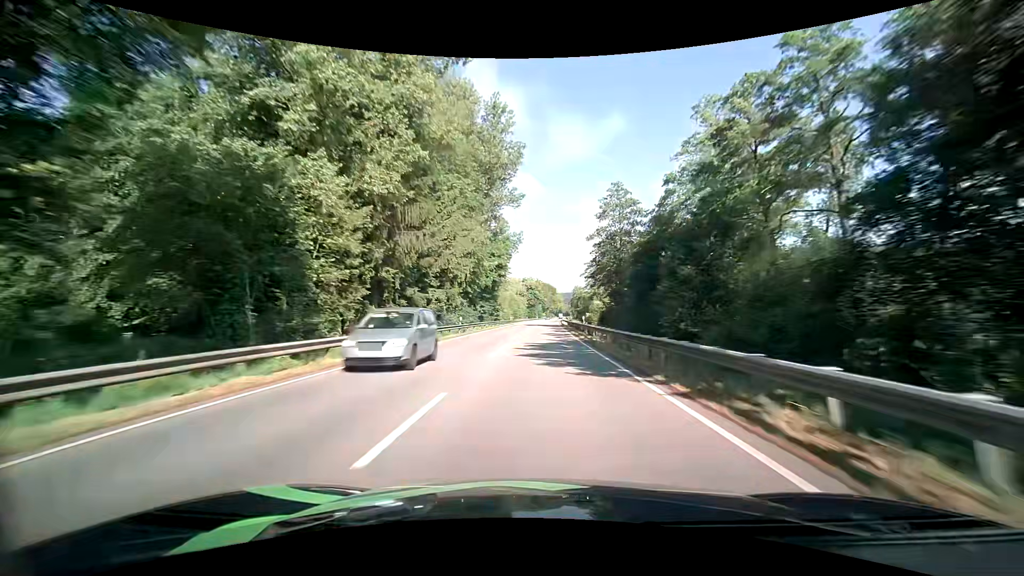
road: primary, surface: asphalt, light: Day
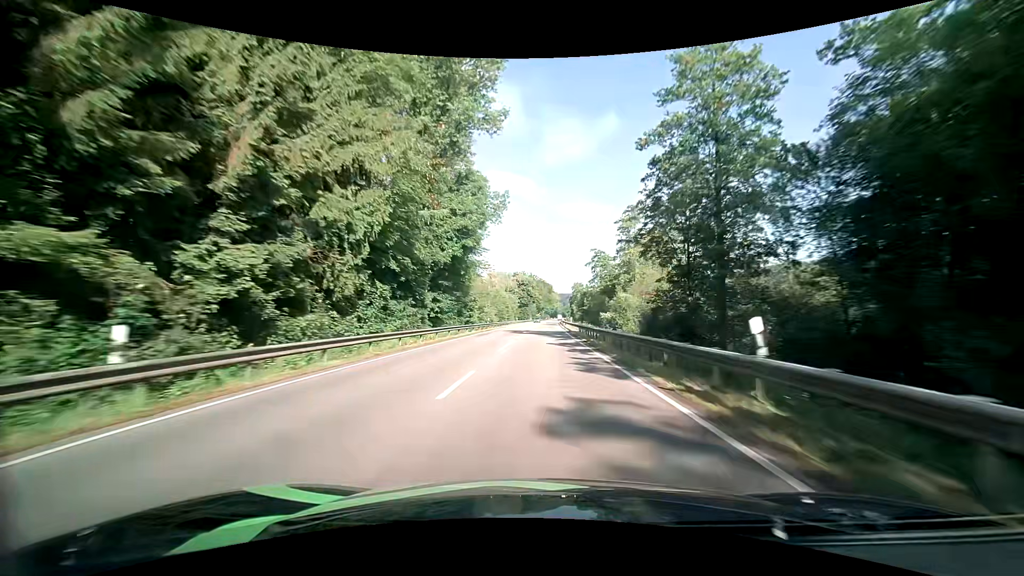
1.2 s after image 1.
(+0.2, +32.2) m; 0°
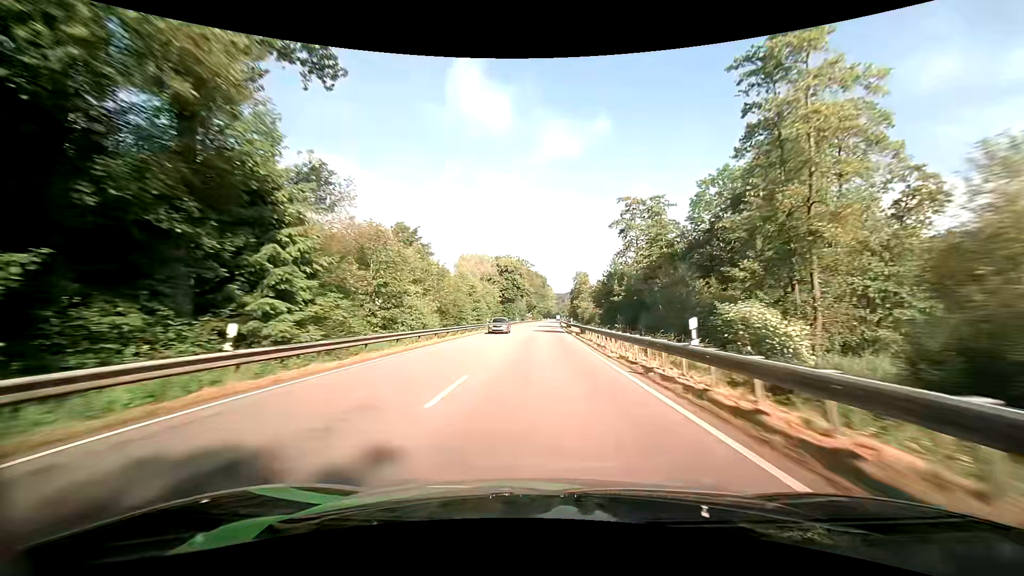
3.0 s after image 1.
(+0.6, +48.4) m; +1°
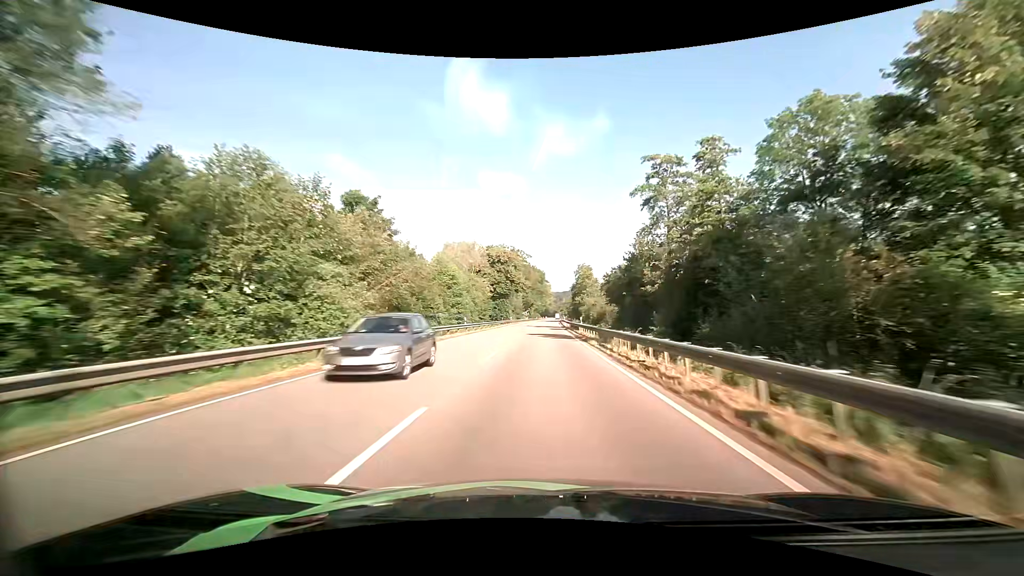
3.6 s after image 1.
(0.0, +16.2) m; 0°
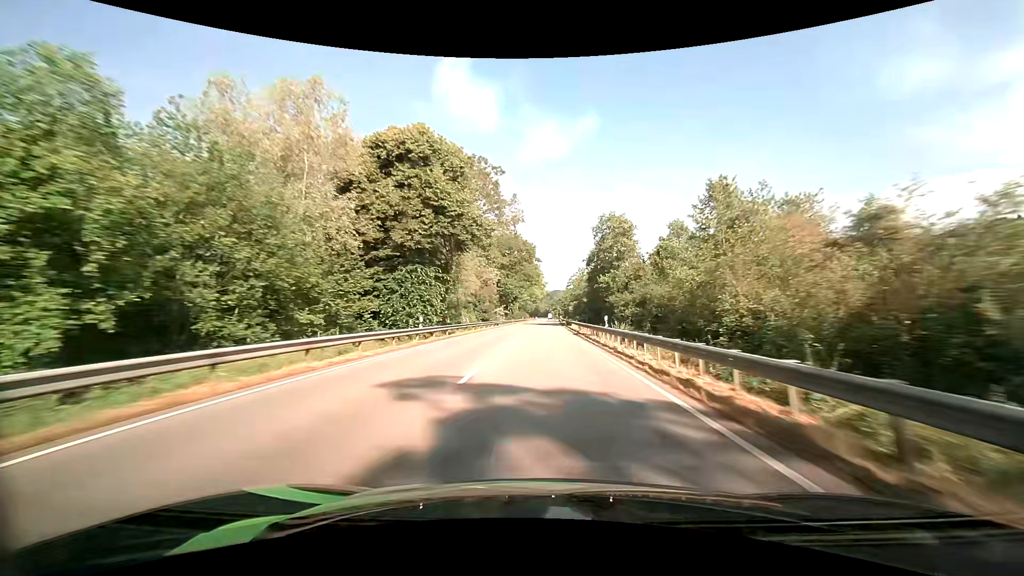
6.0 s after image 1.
(+0.7, +65.1) m; +1°
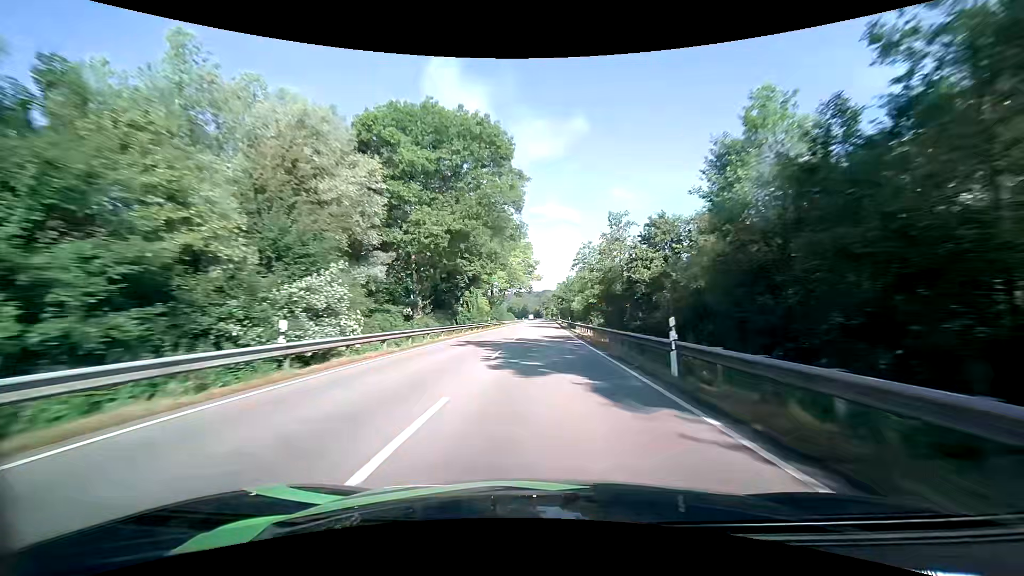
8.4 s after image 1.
(+0.6, +65.2) m; +1°
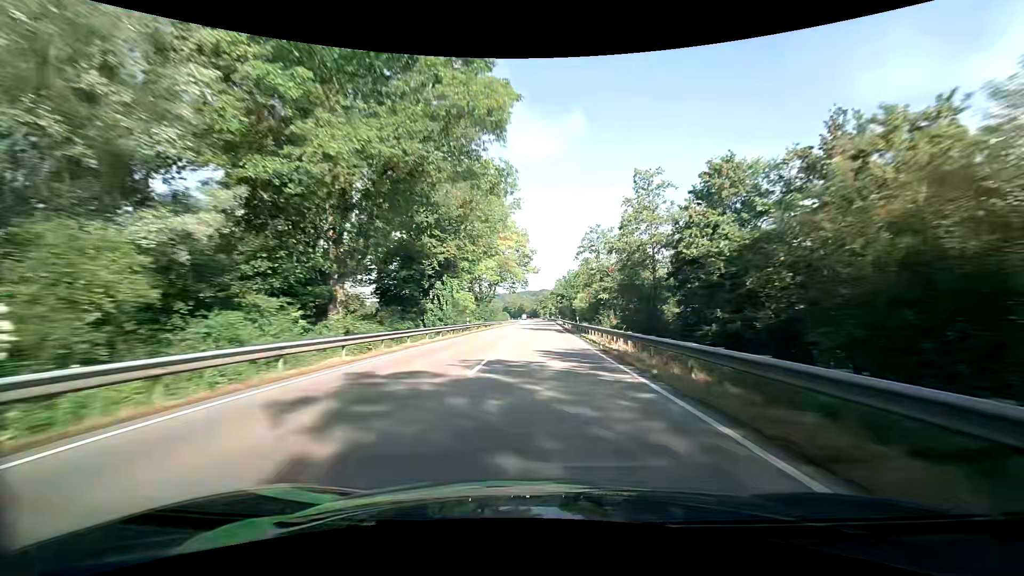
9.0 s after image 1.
(+0.1, +16.2) m; 0°
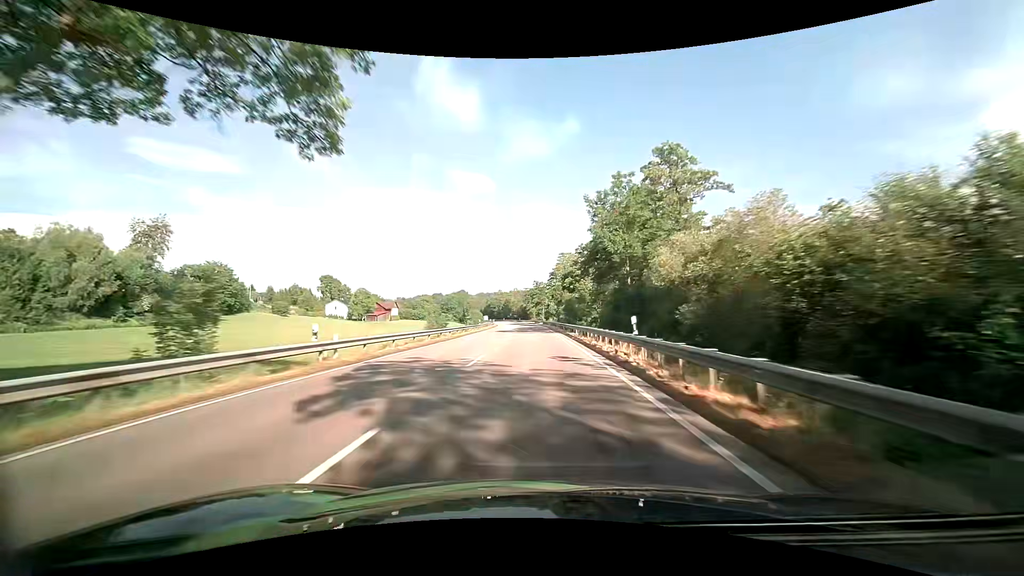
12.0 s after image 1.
(+1.1, +81.1) m; +1°
(0, +10) (0, +20) (0, +30) (0, +40) (-1, +50) (-1, +60) (-2, +70) (-2, +80) (-3, +90) (-3, +100) m
